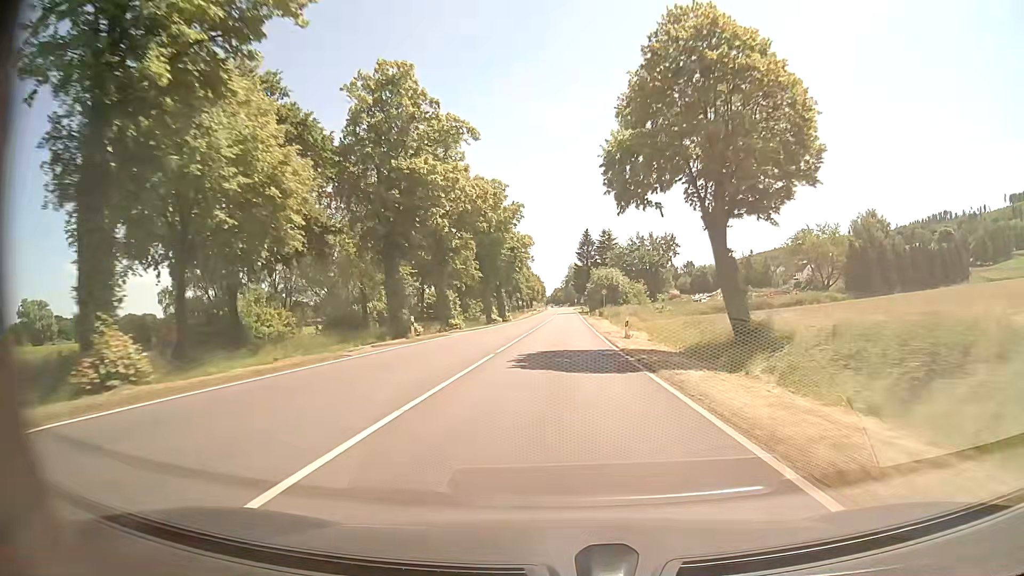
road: primary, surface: asphalt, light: Day
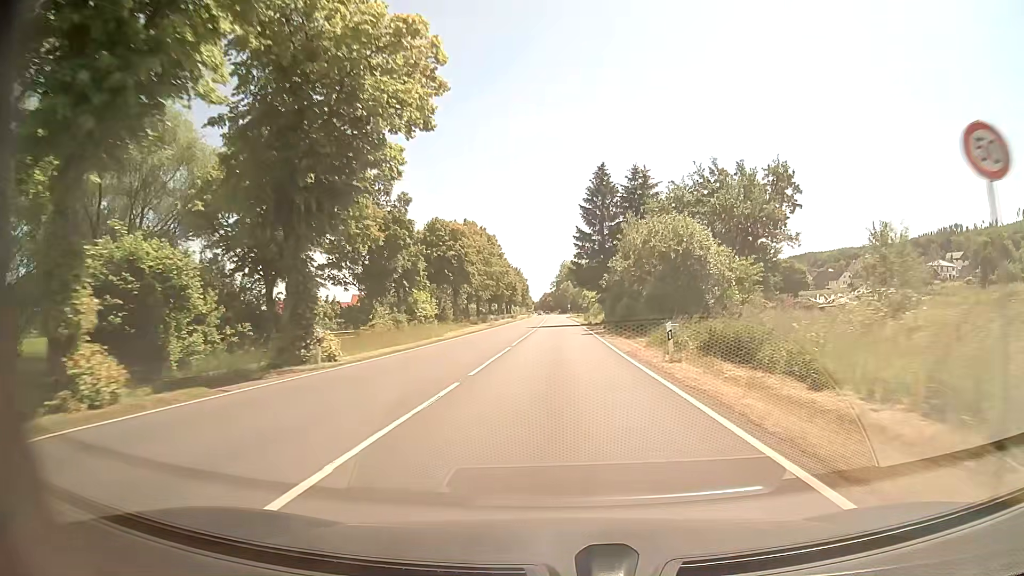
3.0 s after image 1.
(+0.1, +63.9) m; 0°
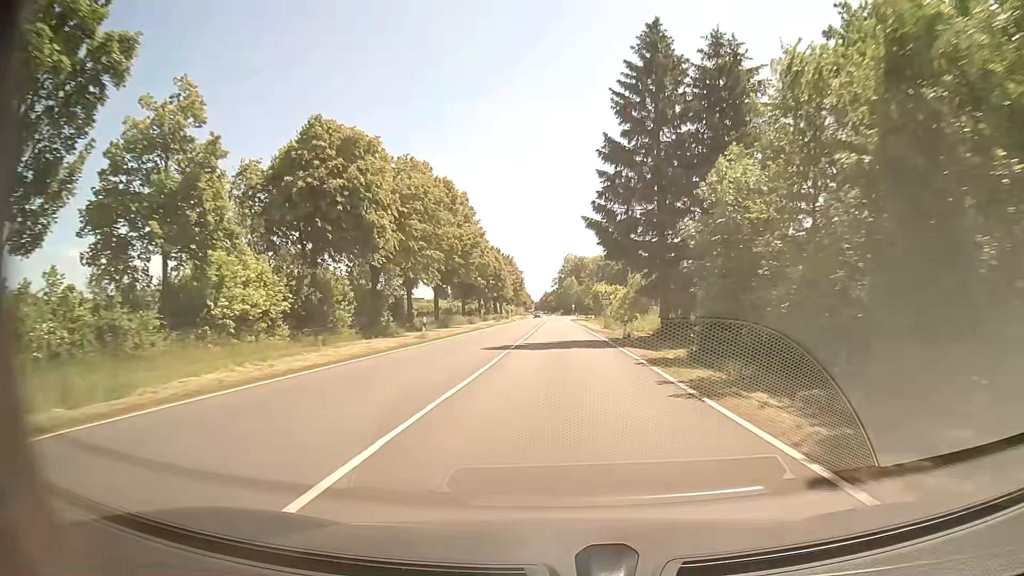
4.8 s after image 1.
(-0.1, +35.0) m; 0°
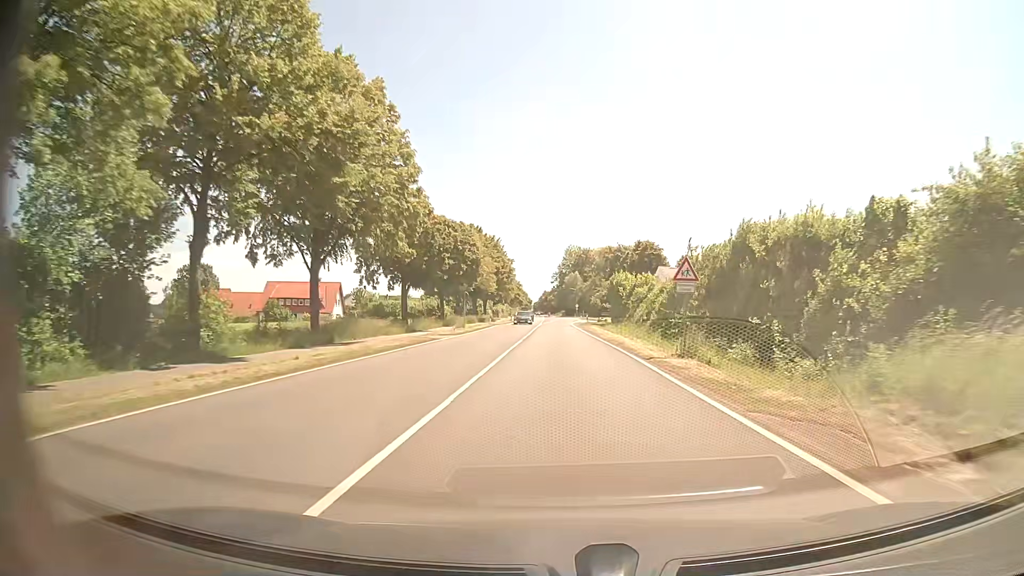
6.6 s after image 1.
(0.0, +32.5) m; 0°
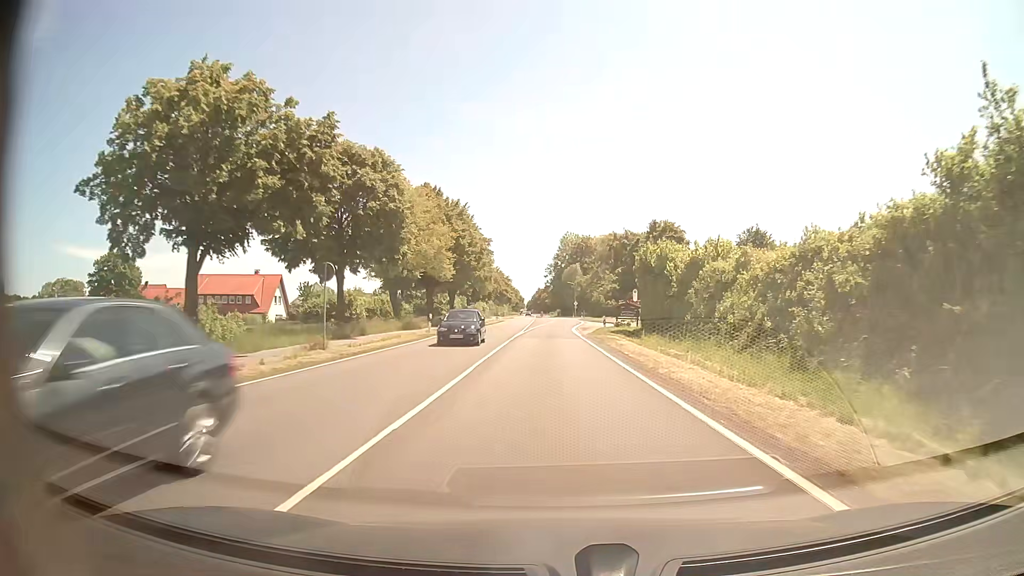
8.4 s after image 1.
(+0.2, +30.1) m; +1°
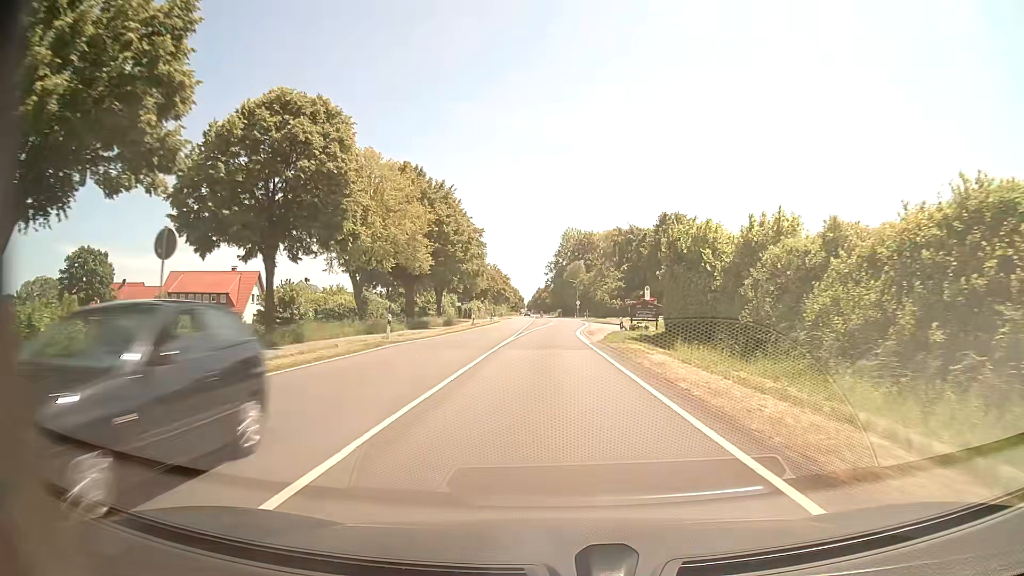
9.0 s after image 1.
(0.0, +9.5) m; 0°
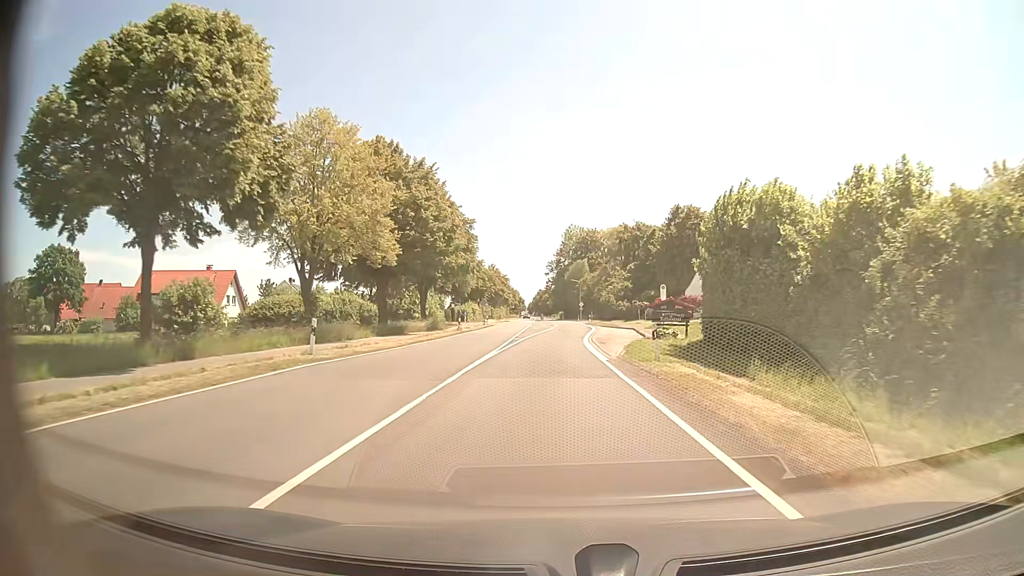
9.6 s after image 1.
(0.0, +9.2) m; 0°
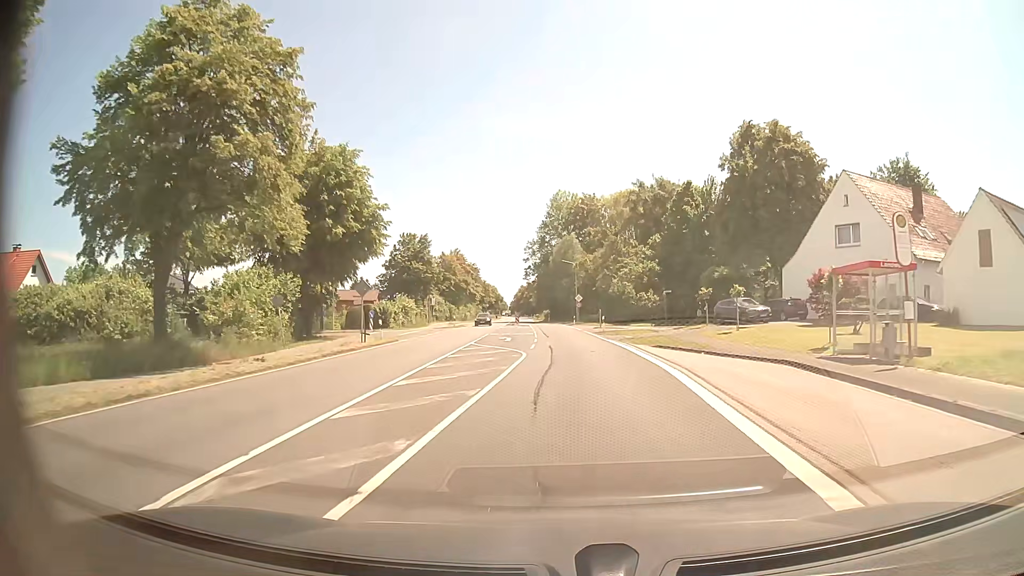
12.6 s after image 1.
(+0.2, +42.2) m; +1°
(0, +10) (0, +20) (0, +30) (0, +40) (0, +50) (-1, +60) (-1, +70) (-2, +80) (-3, +90) (-4, +100) m
